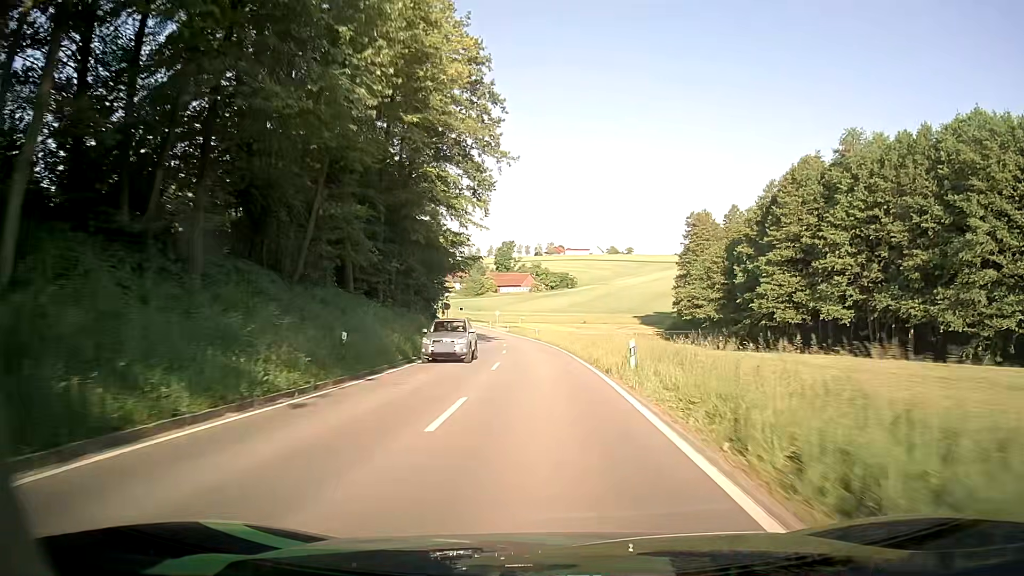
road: tertiary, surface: asphalt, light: Day
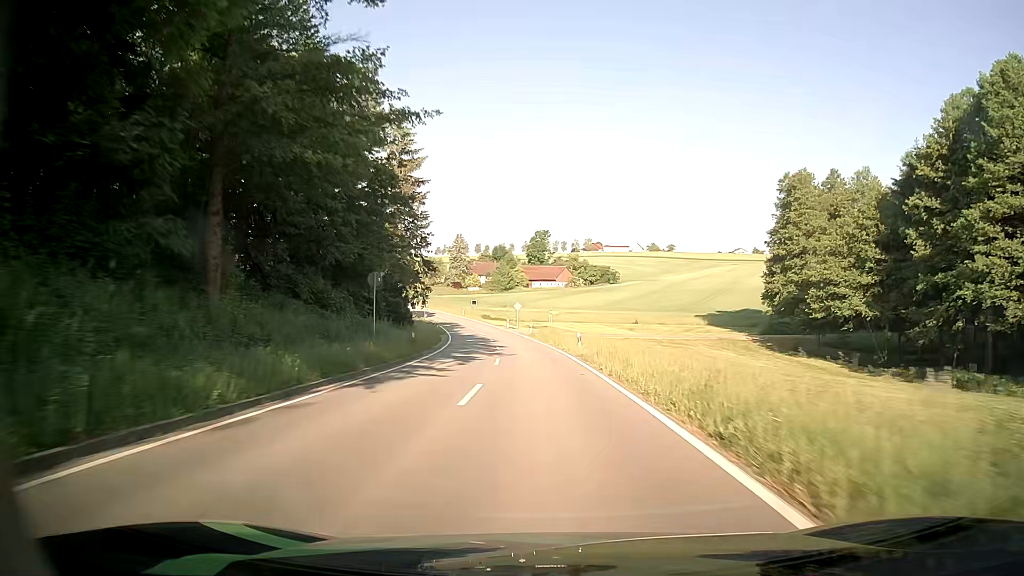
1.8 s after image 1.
(-0.9, +35.0) m; -3°
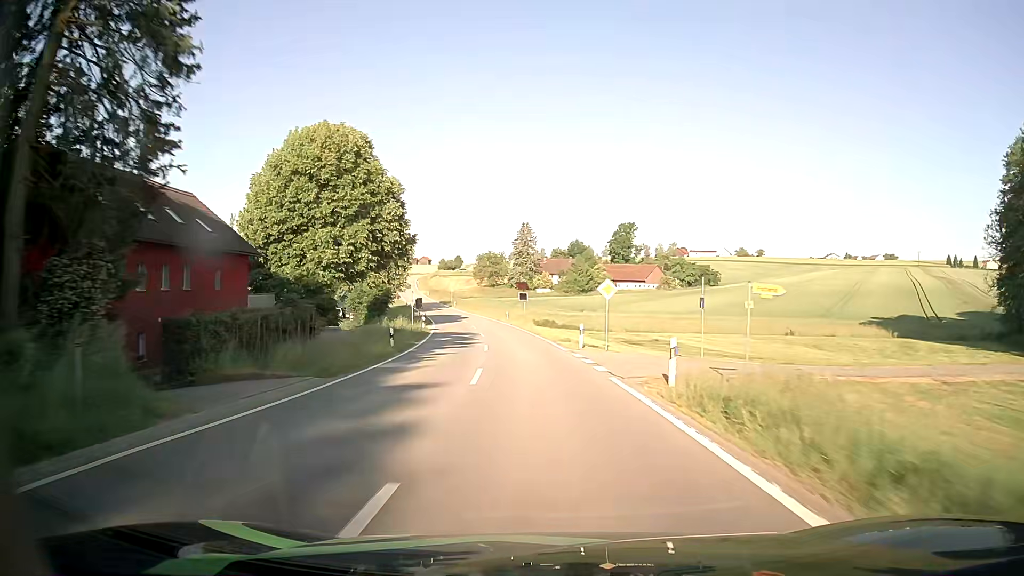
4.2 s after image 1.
(-2.3, +46.6) m; -7°
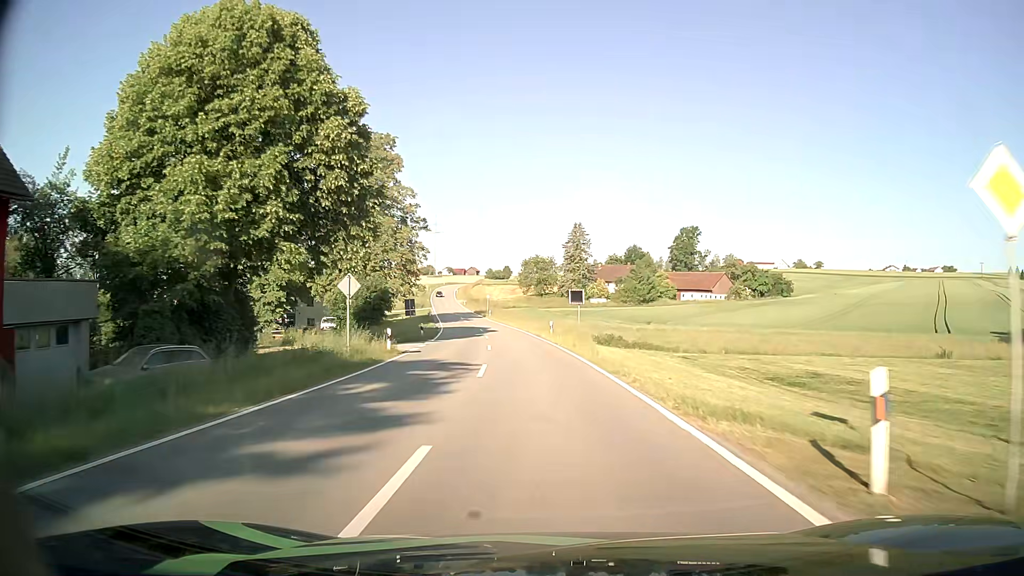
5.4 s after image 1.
(-0.9, +23.2) m; -4°
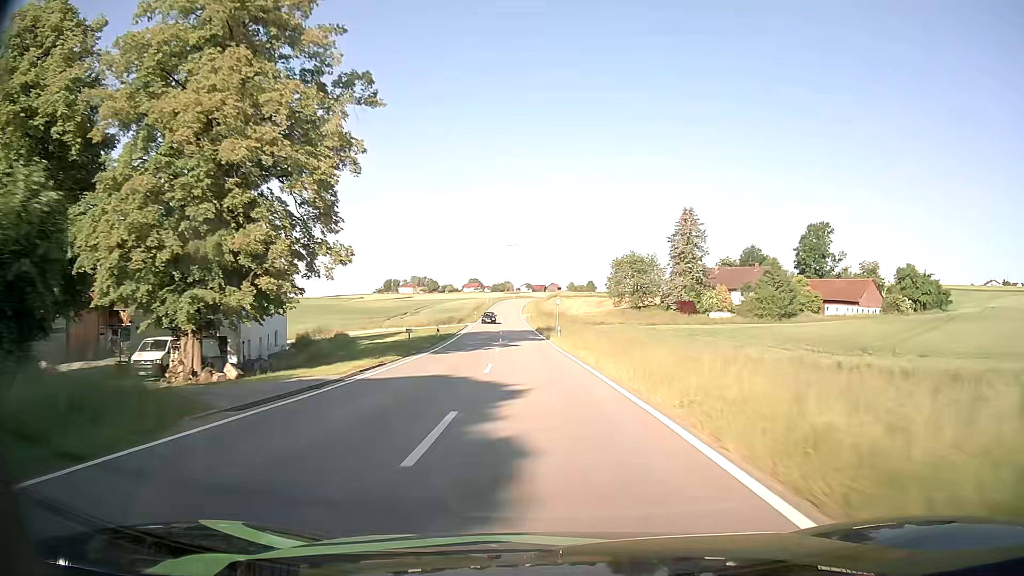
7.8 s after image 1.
(-3.2, +46.3) m; -7°
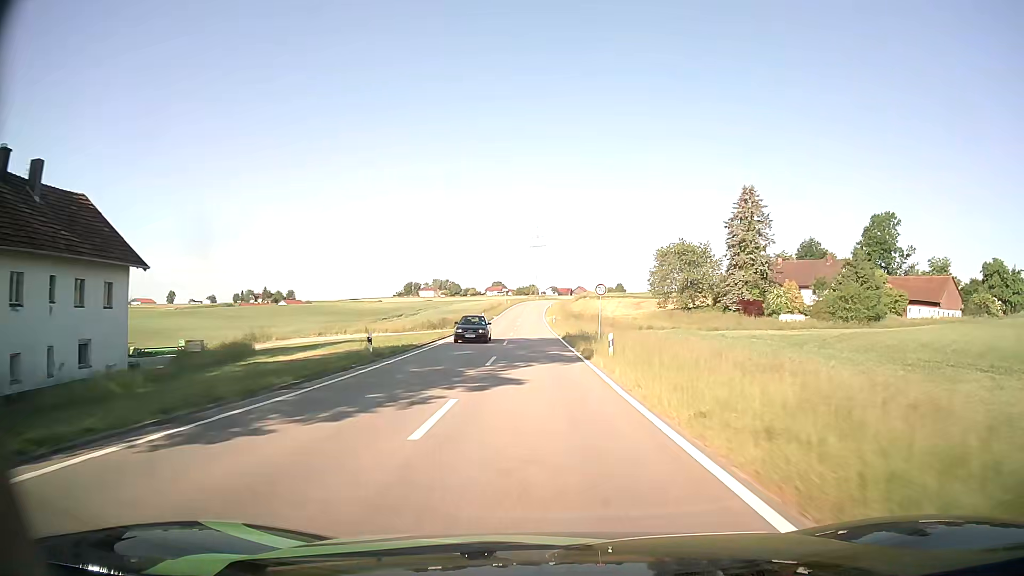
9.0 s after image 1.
(-0.4, +23.1) m; -2°
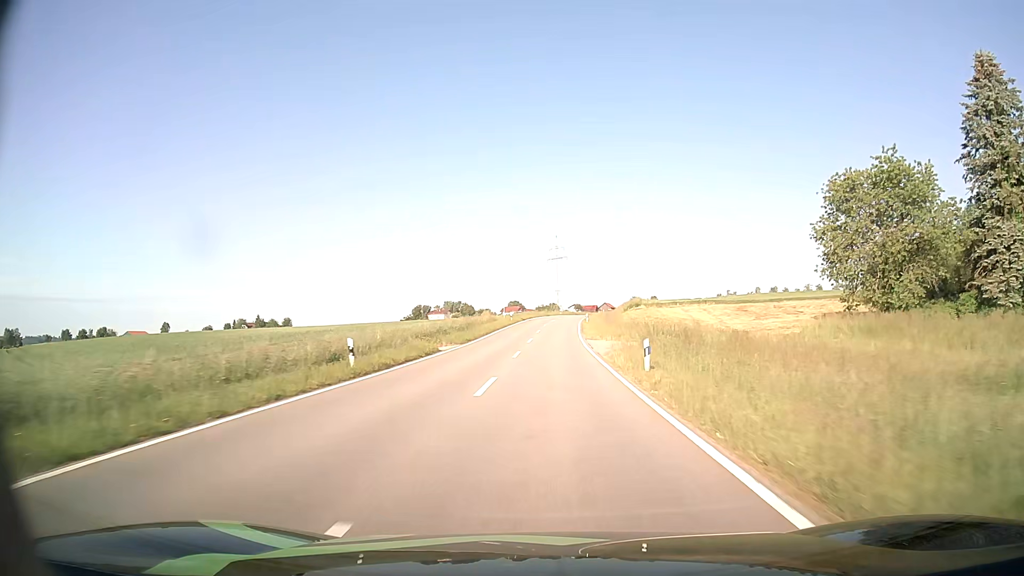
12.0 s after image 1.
(-1.3, +57.4) m; -2°
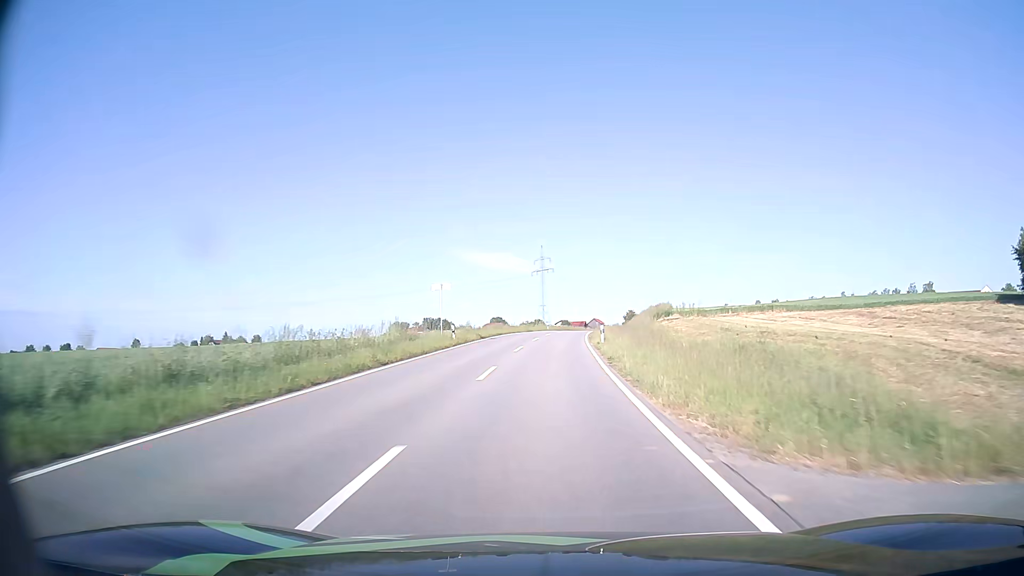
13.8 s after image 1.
(+0.4, +34.2) m; +1°
(0, +10) (0, +20) (0, +30) (+1, +40) (+1, +50) (+2, +60) (+3, +70) (+4, +80) (+5, +90) (+7, +100) m
